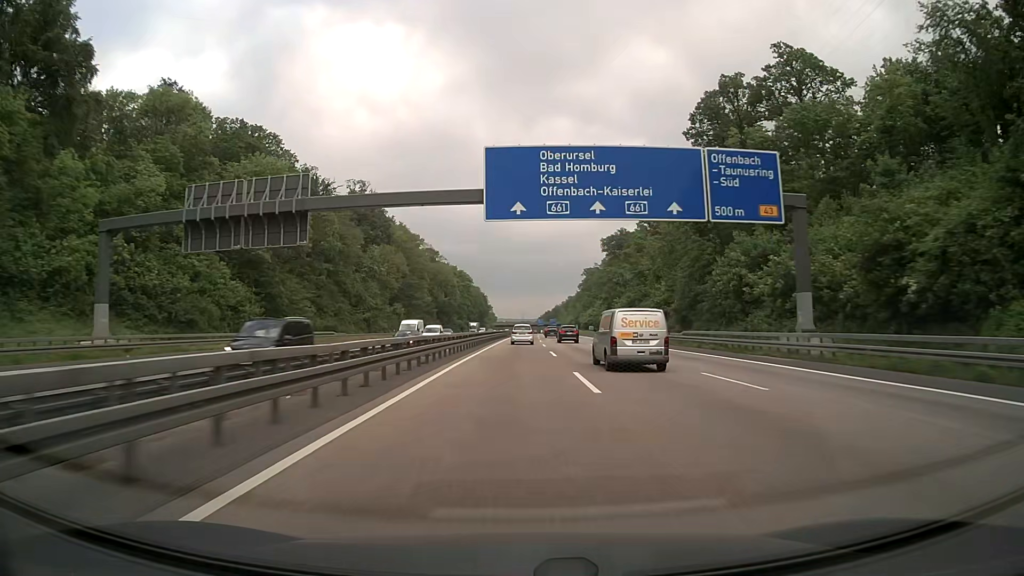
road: motorway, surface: asphalt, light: Day
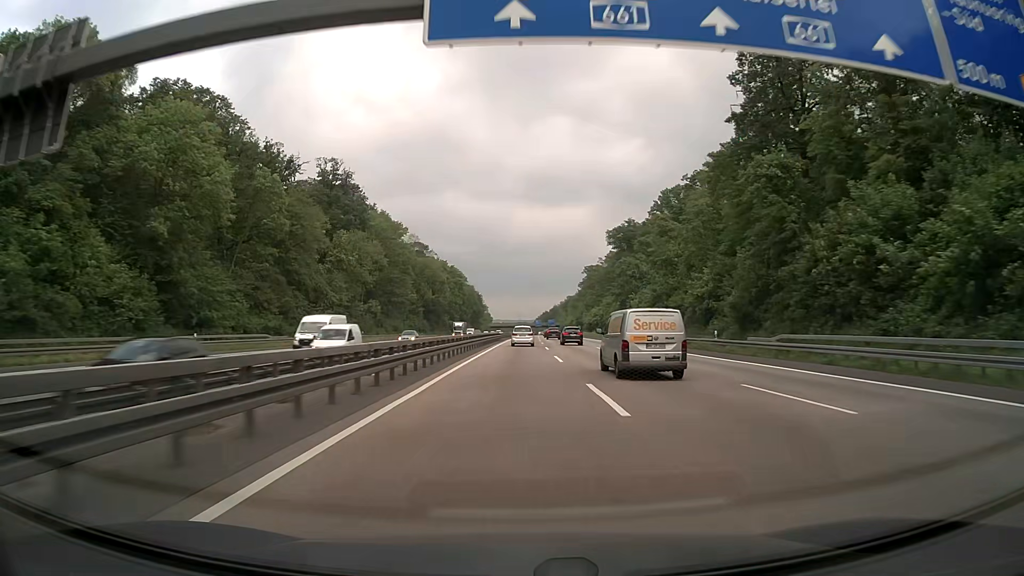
(+0.1, +21.2) m; 0°
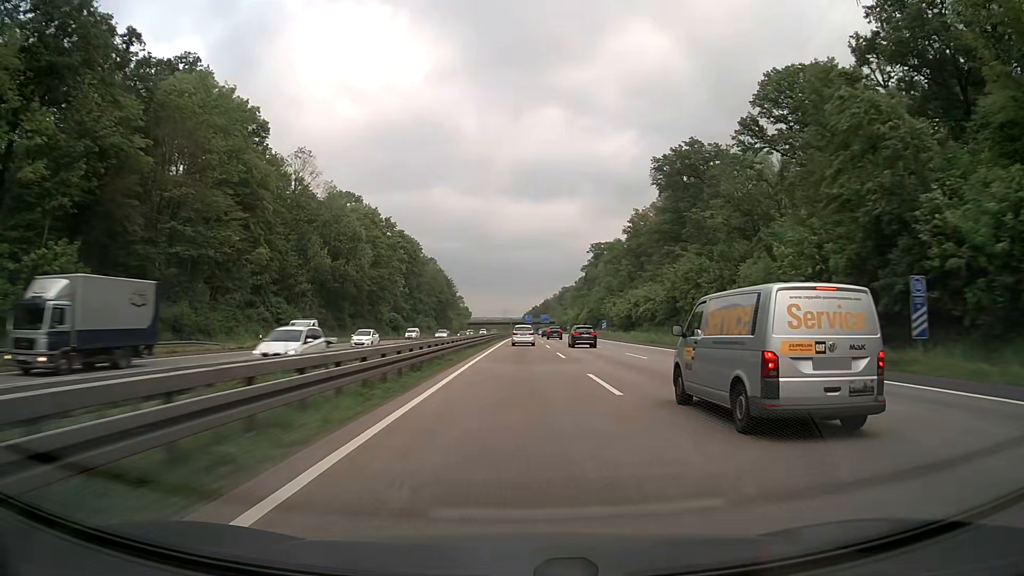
(+1.0, +84.8) m; +1°
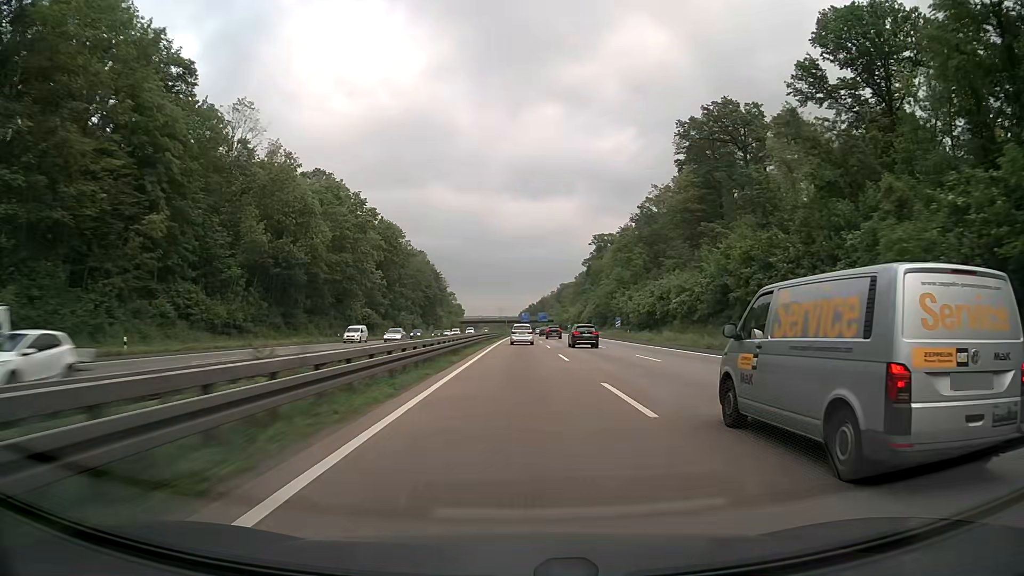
(+0.1, +21.3) m; 0°
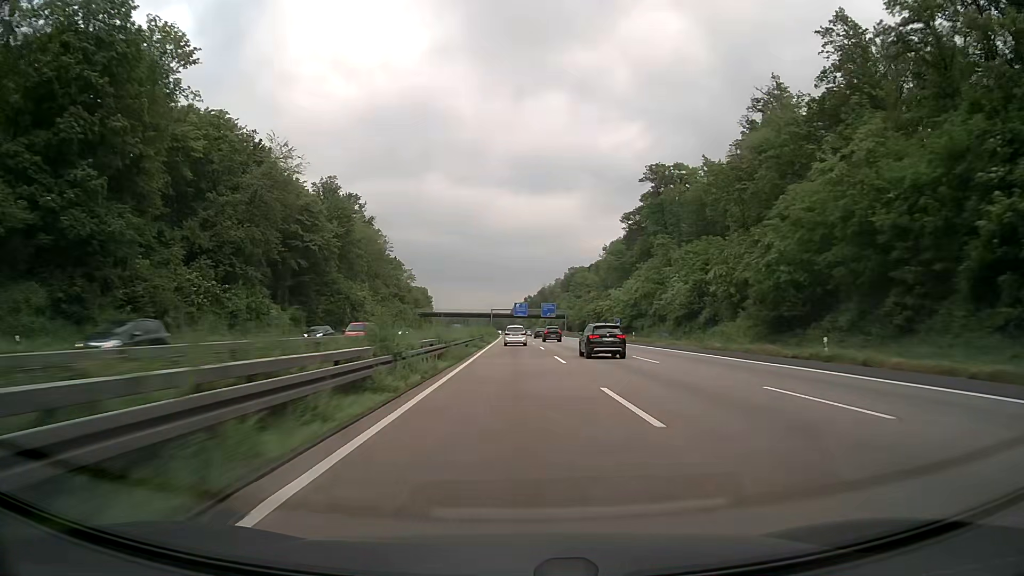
(+0.6, +106.9) m; 0°
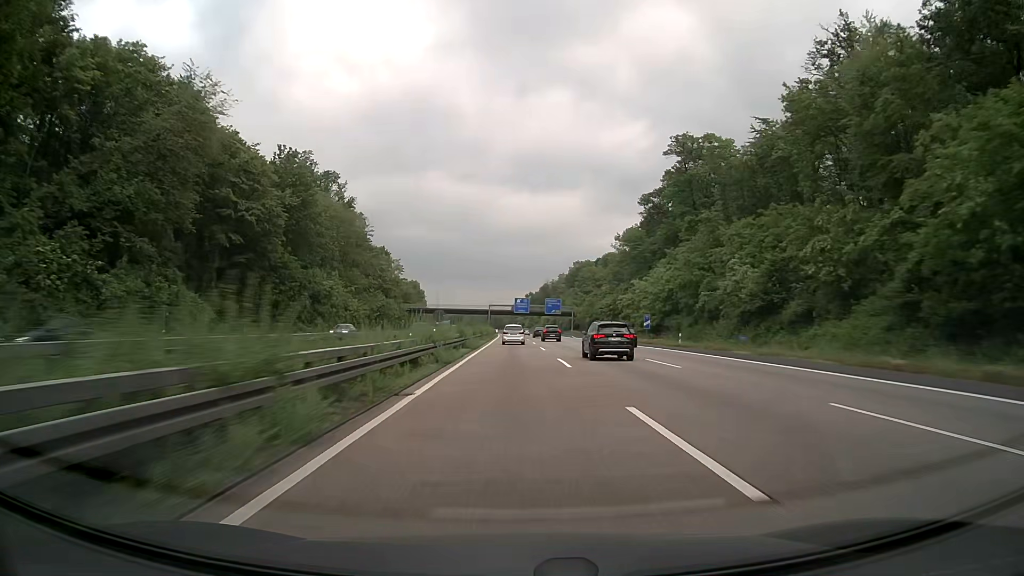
(+0.1, +21.5) m; 0°
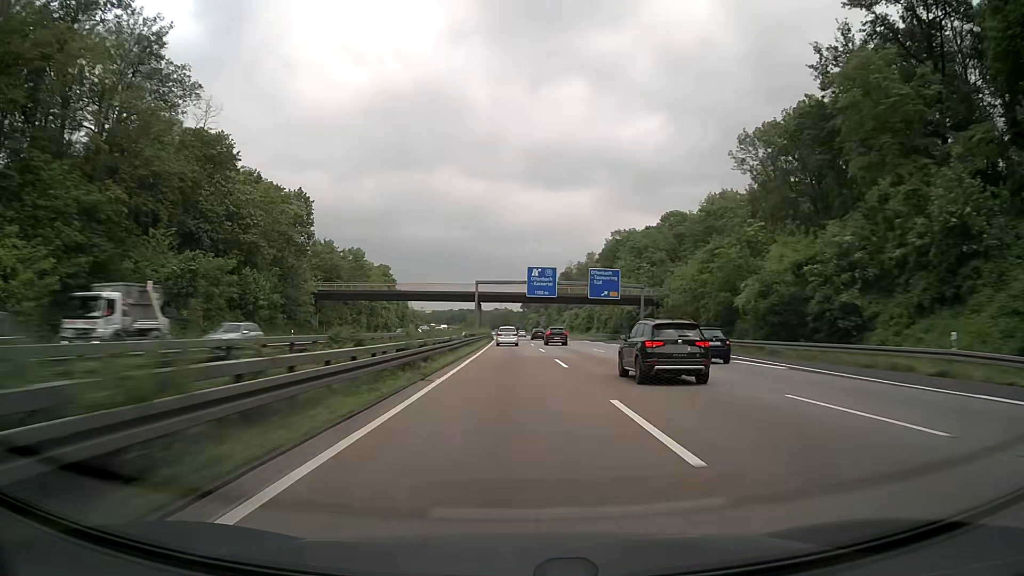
(-0.5, +86.8) m; -1°
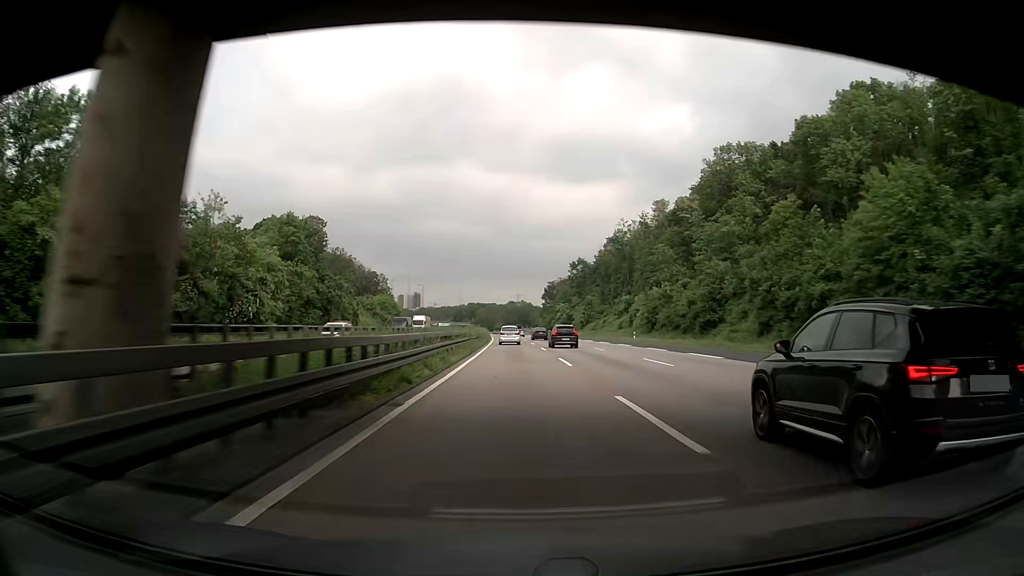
(-1.0, +87.6) m; -1°
(0, +10) (0, +20) (0, +30) (0, +40) (-1, +50) (-1, +60) (-1, +70) (-1, +80) (-2, +90) (-2, +100) m
